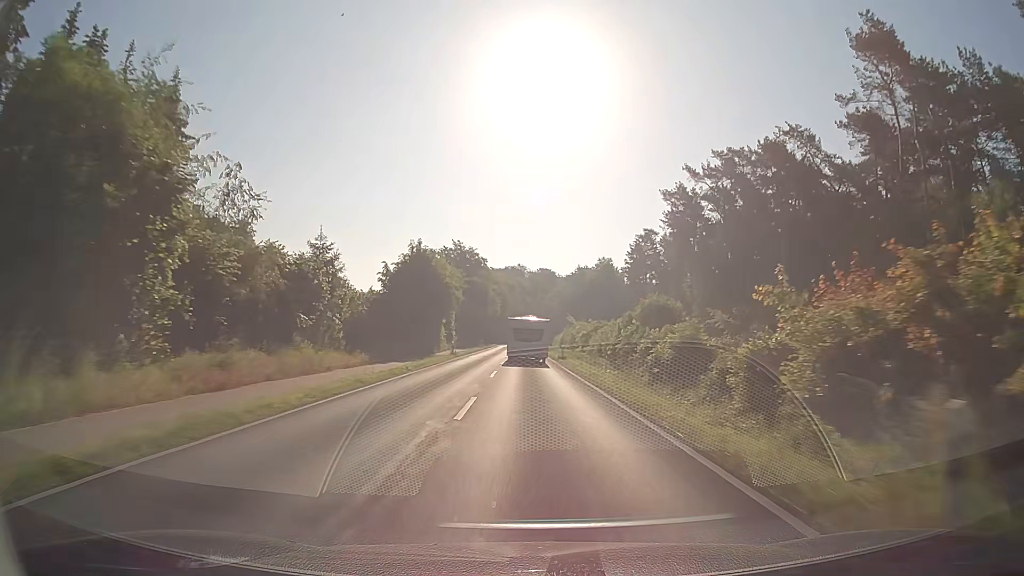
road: secondary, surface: asphalt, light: Day
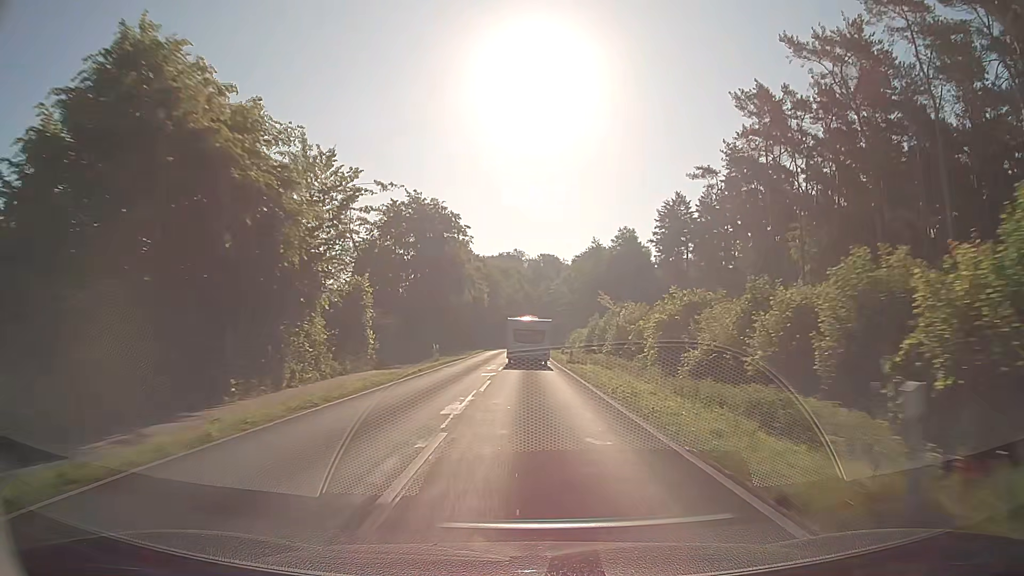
(-0.2, +41.5) m; 0°
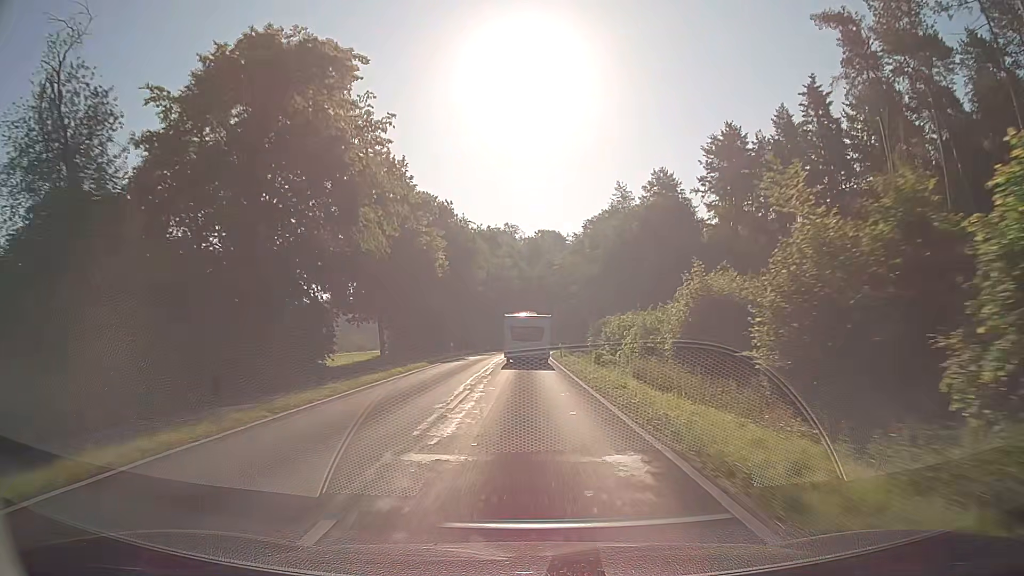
(+0.2, +40.8) m; 0°
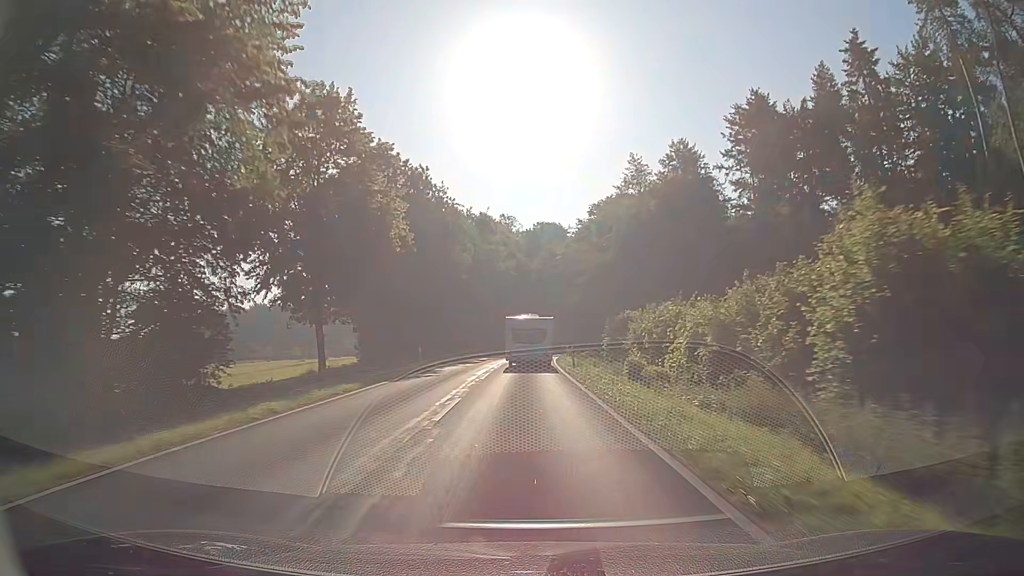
(0.0, +13.4) m; 0°
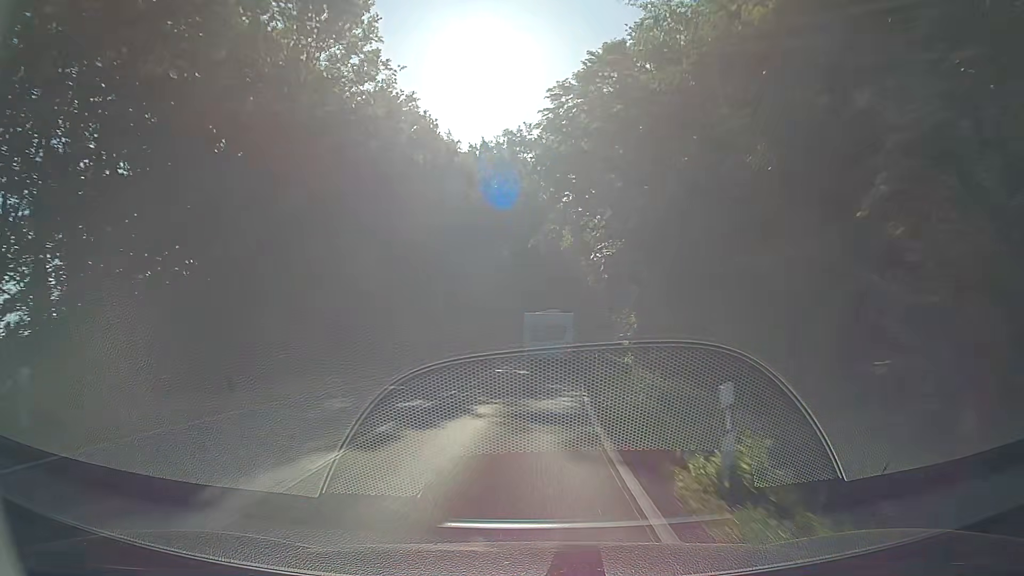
(+0.9, +52.2) m; +3°
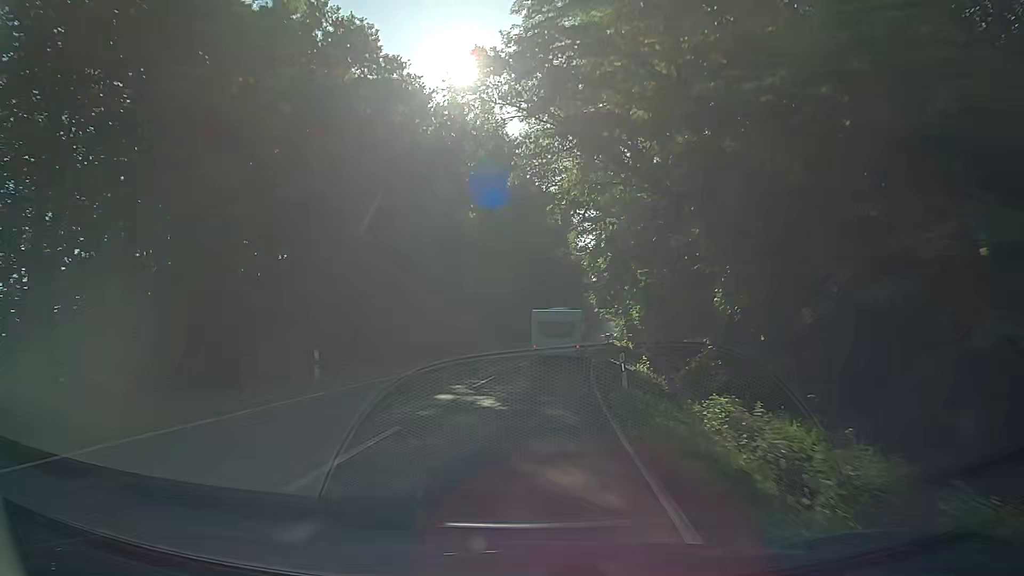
(+0.2, +12.9) m; +2°
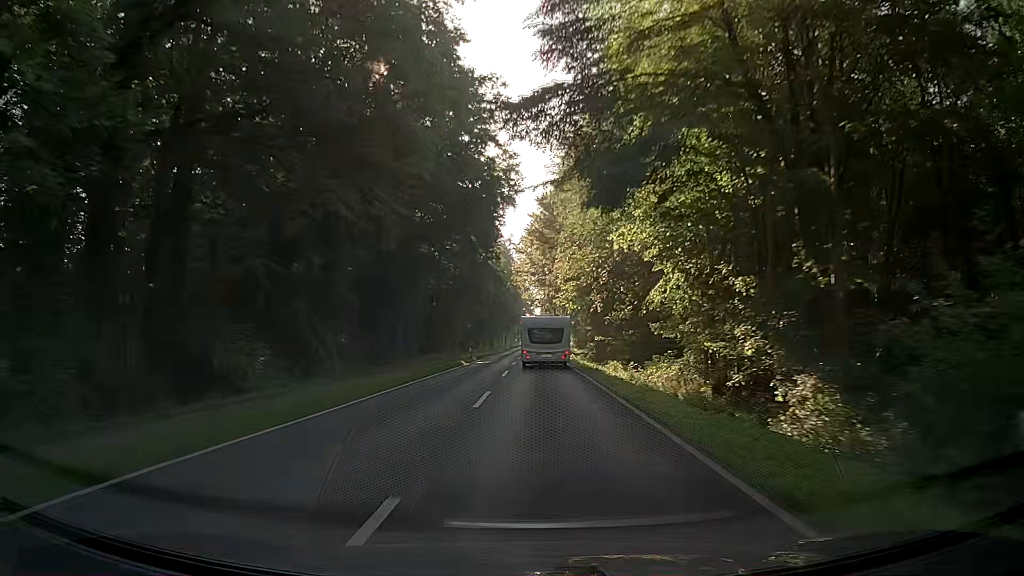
(+4.6, +63.5) m; +7°
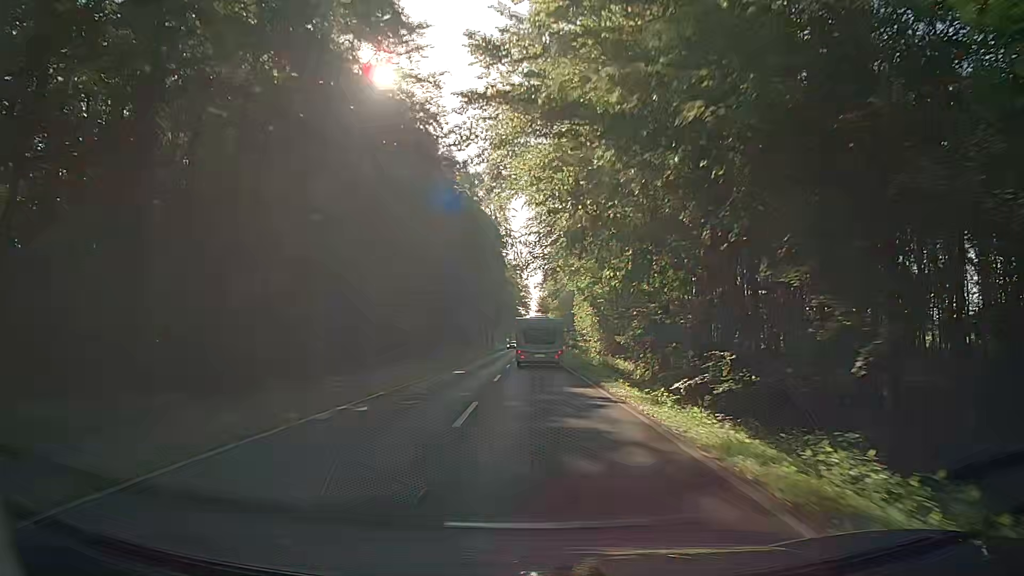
(0.0, +51.0) m; +1°
(0, +10) (0, +20) (0, +30) (0, +40) (0, +50) (0, +60) (0, +70) (-1, +80) (-1, +90) (-1, +100) m
